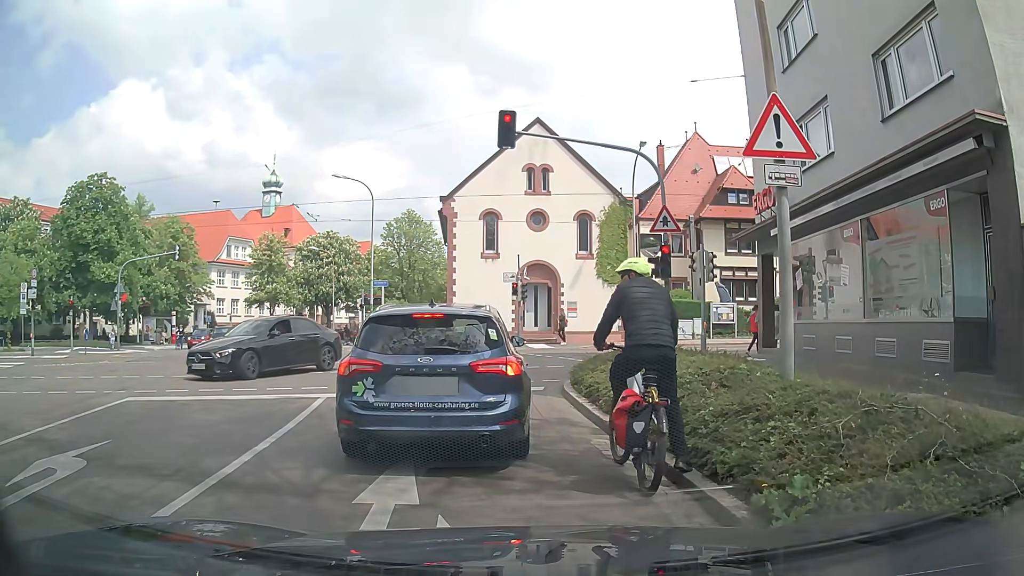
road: unclassified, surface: asphalt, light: Day
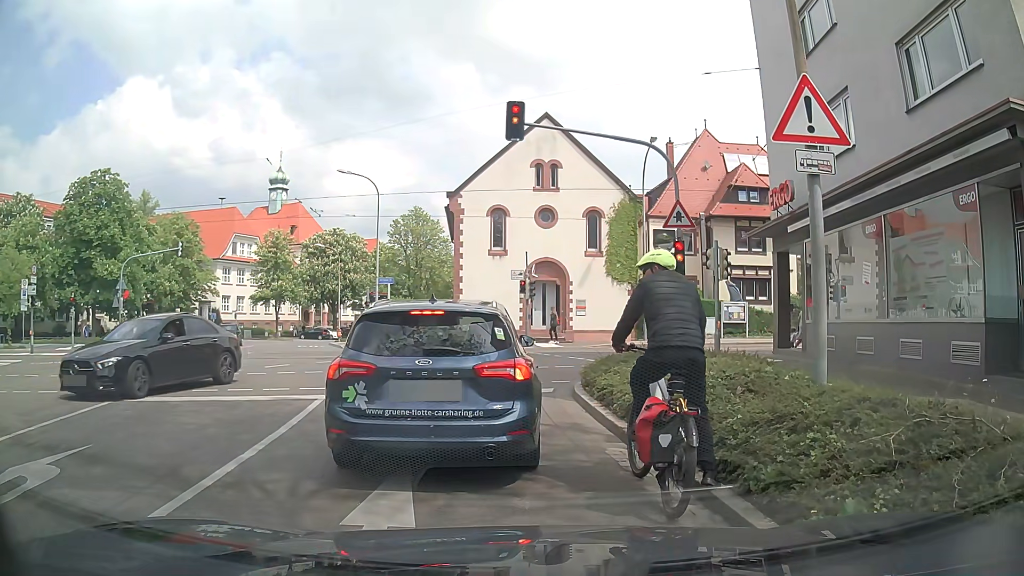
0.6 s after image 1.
(0.0, +0.6) m; 0°
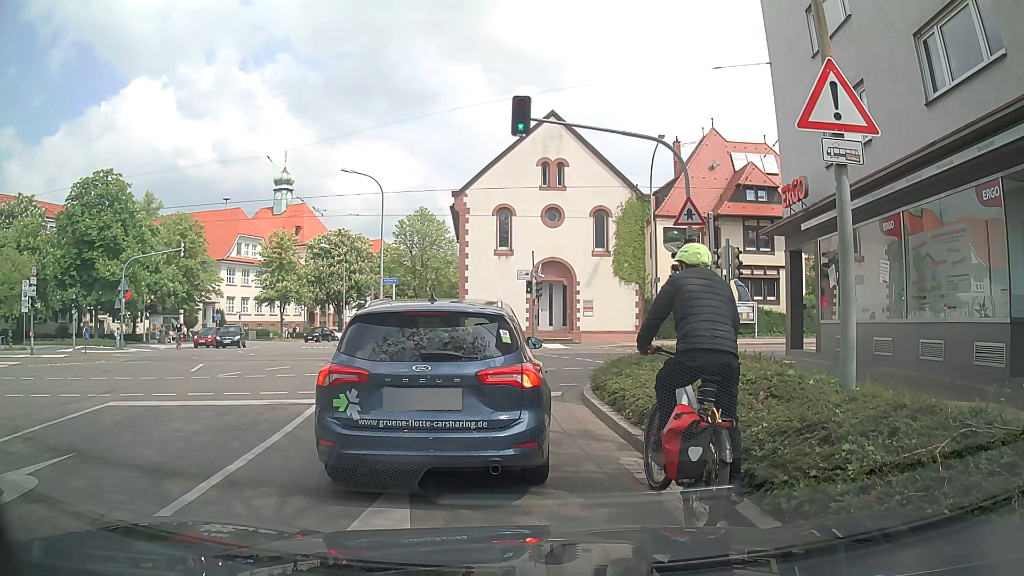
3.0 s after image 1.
(0.0, +0.5) m; 0°
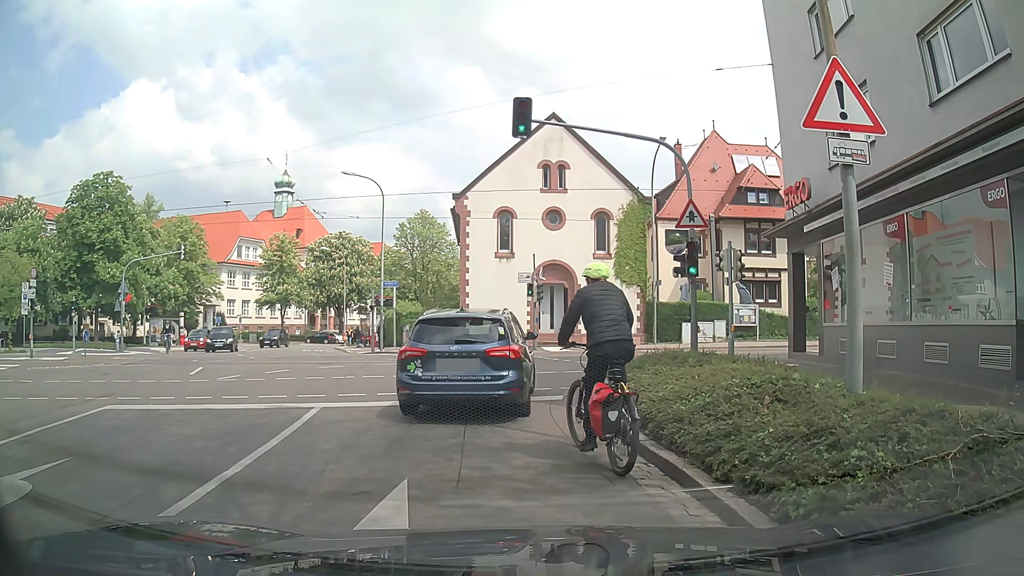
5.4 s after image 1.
(0.0, +0.1) m; 0°
